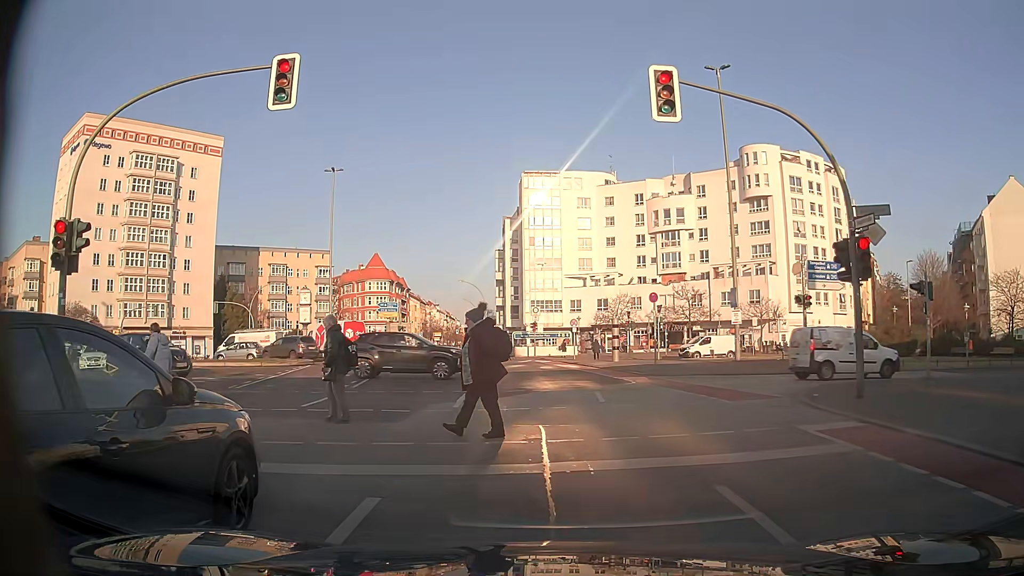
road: tertiary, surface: asphalt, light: Day
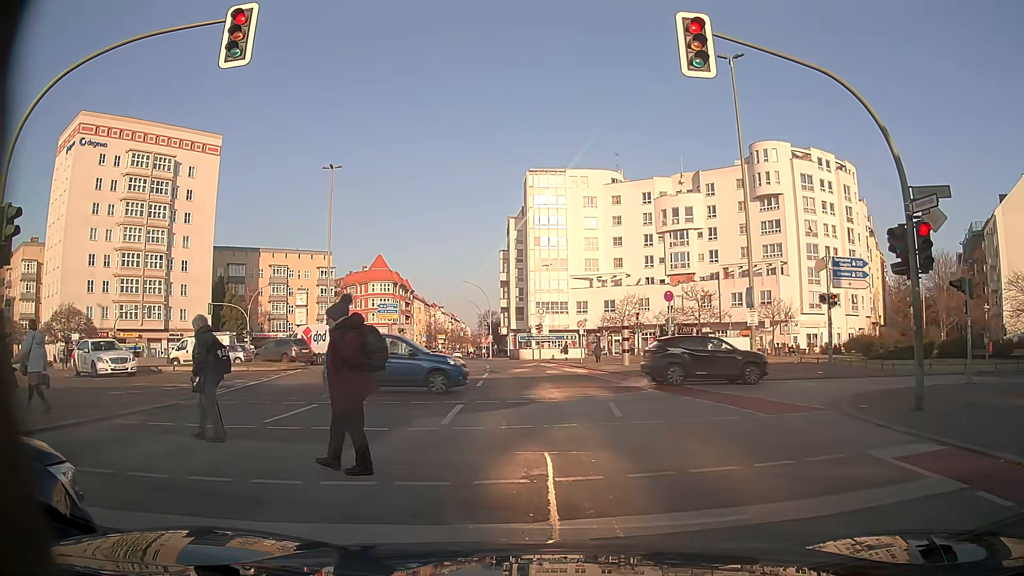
(0.0, +2.1) m; +1°
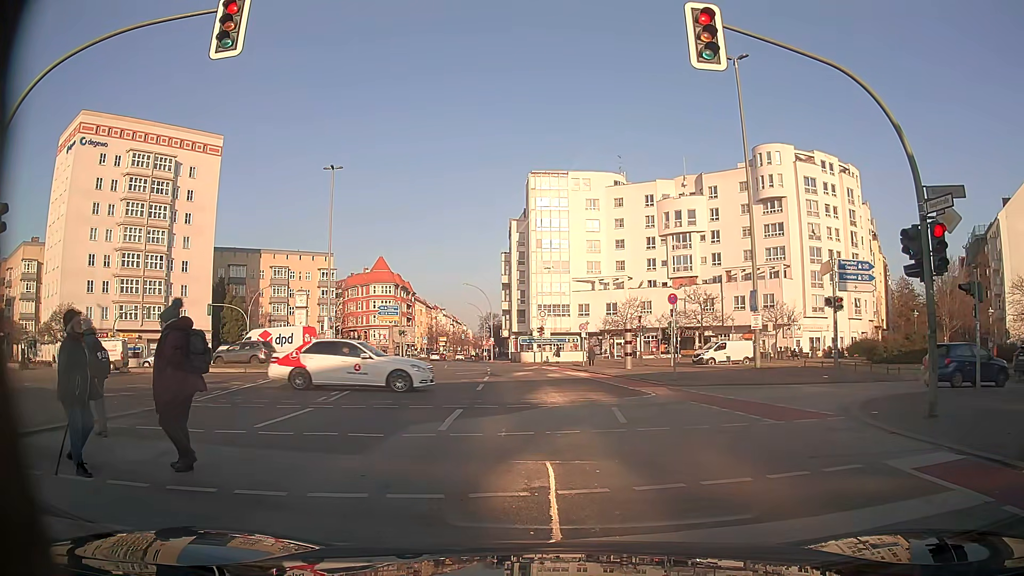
(0.0, +0.5) m; 0°
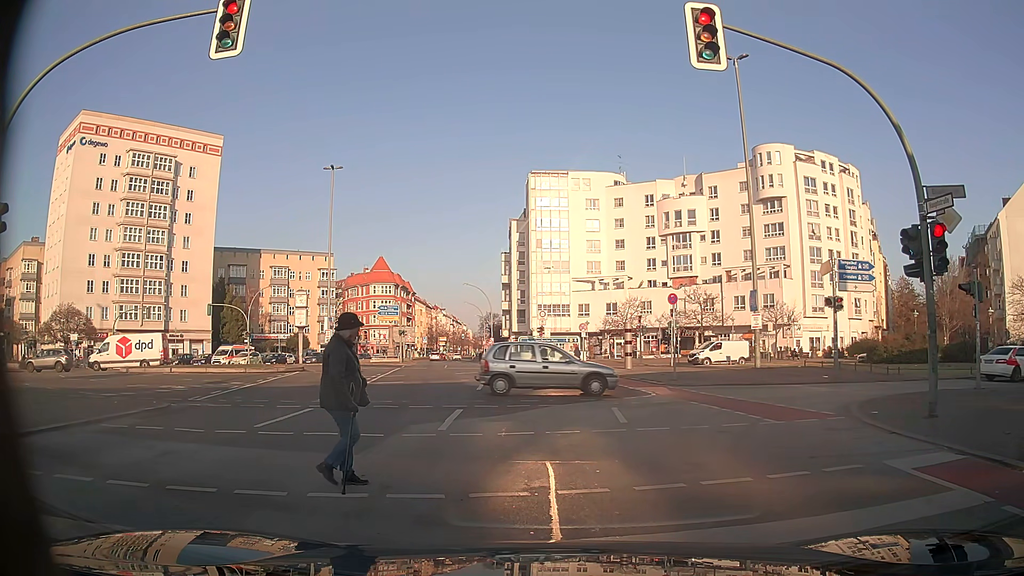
(0.0, 0.0) m; 0°
(0, +10) (0, +20) (-1, +30) (-2, +40) (-3, +50) (-5, +60) (-6, +70) (-8, +79) (-10, +89) (-11, +99) m
